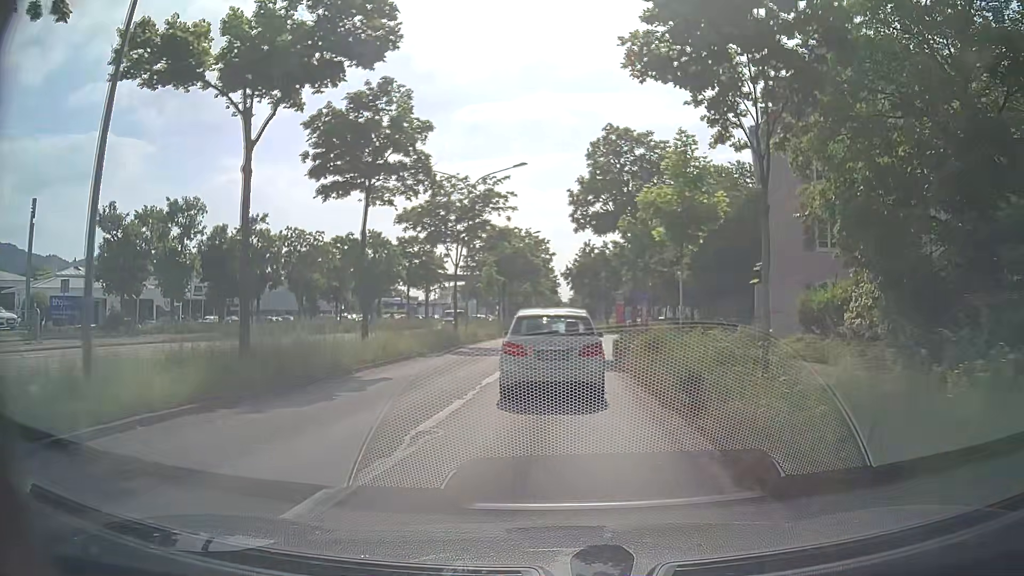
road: primary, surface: asphalt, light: Day
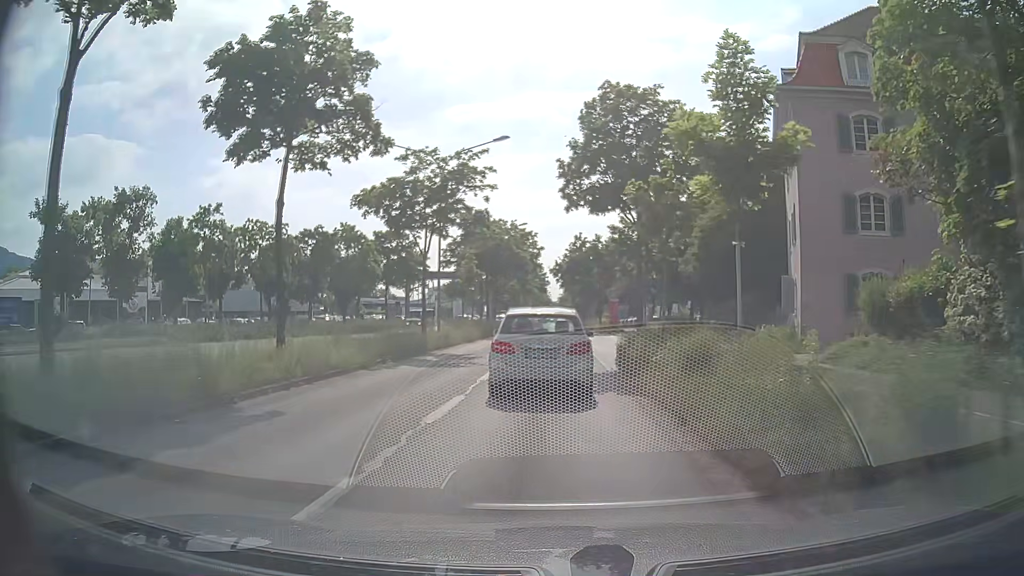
(+0.1, +5.6) m; +1°
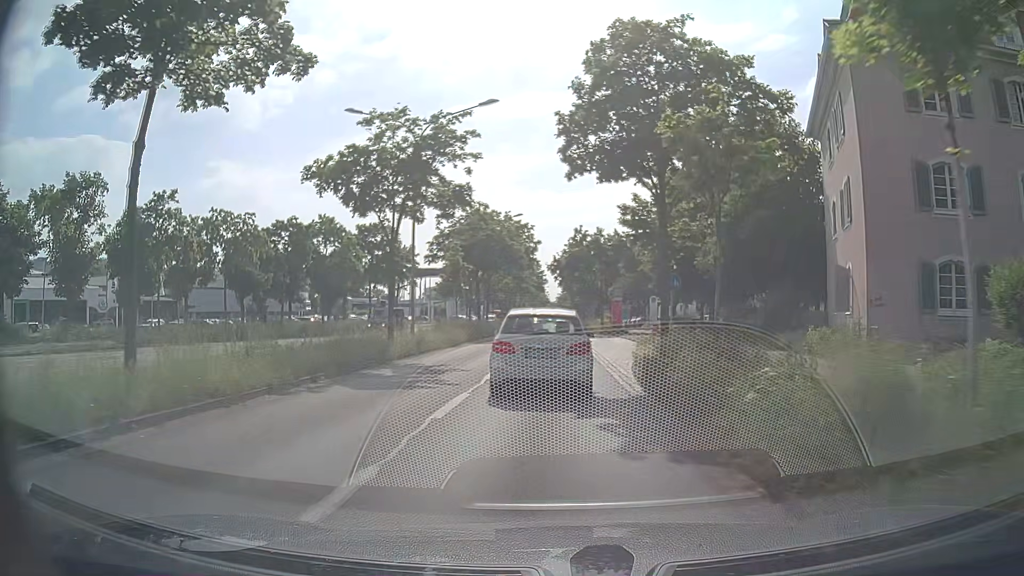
(0.0, +5.7) m; +1°
(0, +10) (0, +20) (0, +30) (0, +40) (0, +50) (0, +60) (0, +70) (0, +80) (0, +90) (0, +100) m
